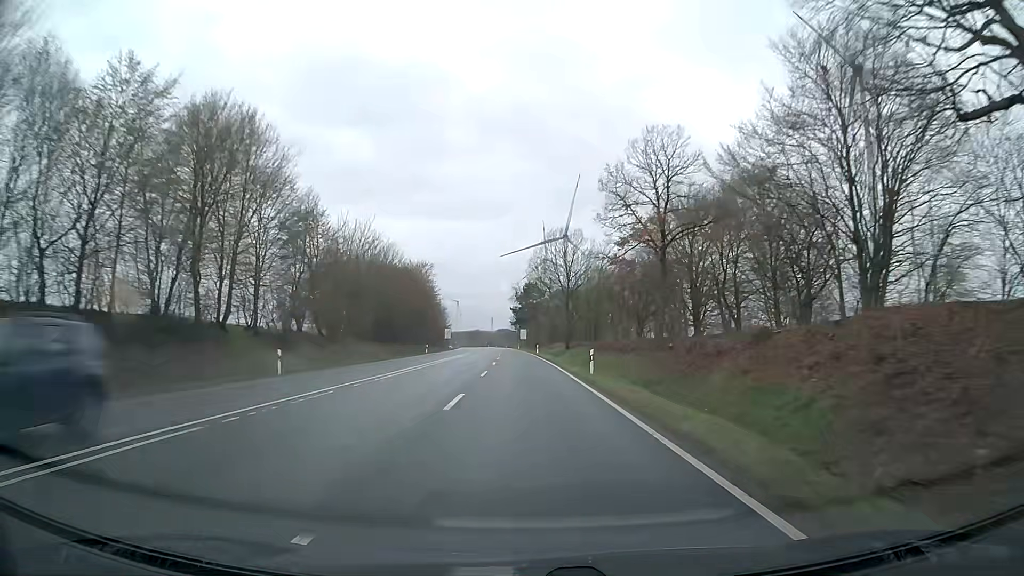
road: primary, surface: asphalt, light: Day
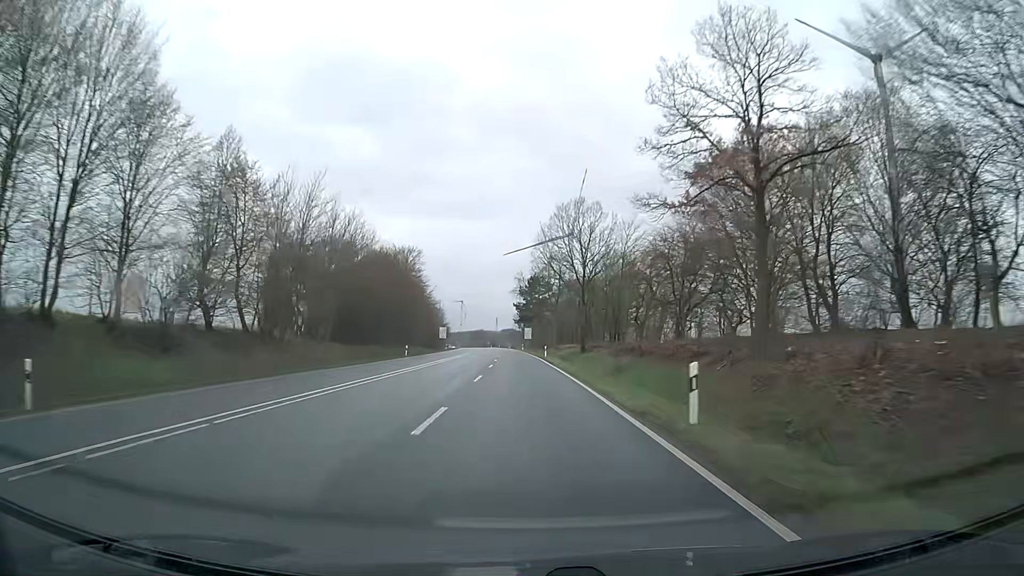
(0.0, +15.8) m; 0°
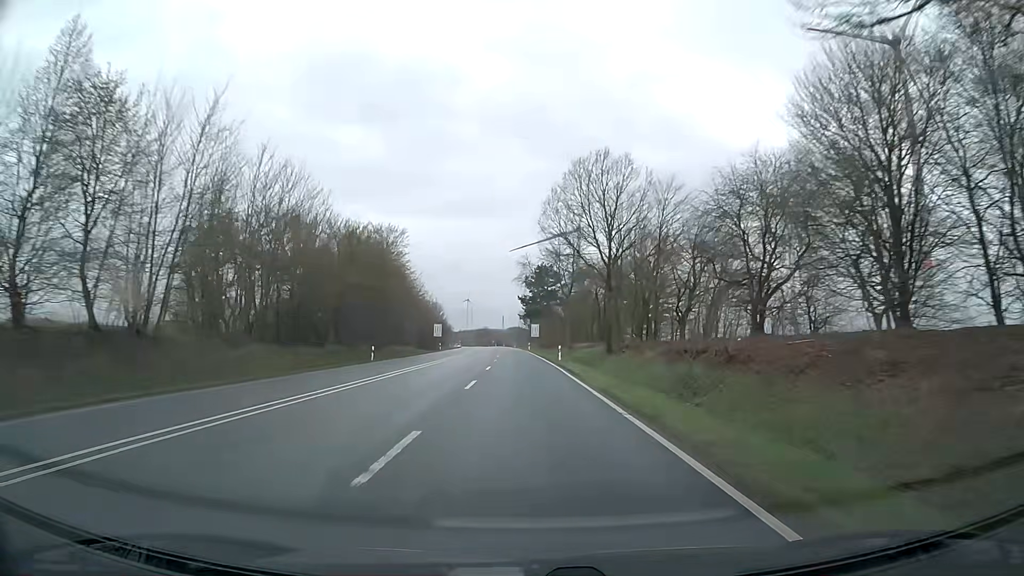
(-0.1, +15.9) m; -1°
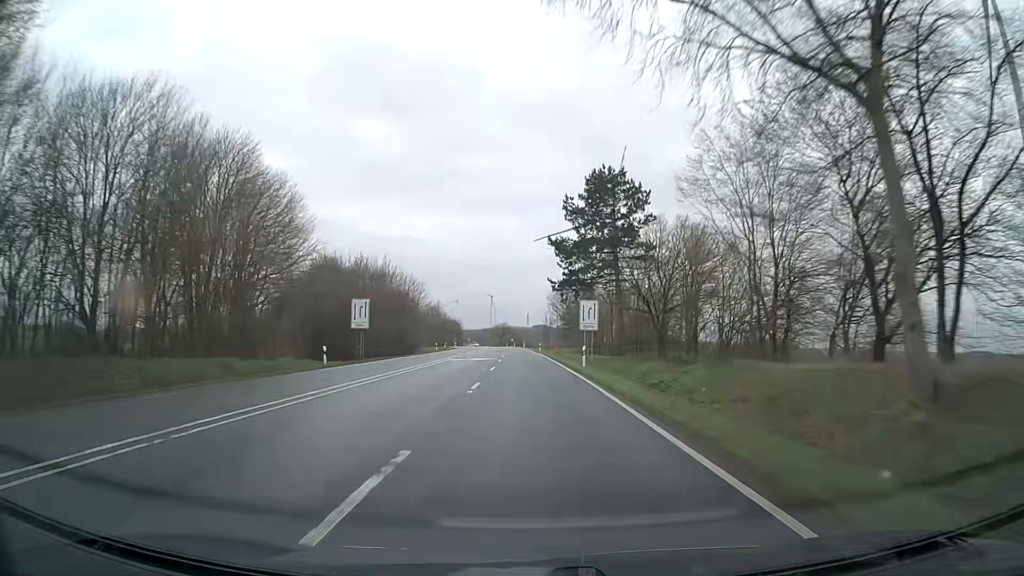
(-1.4, +63.5) m; -2°
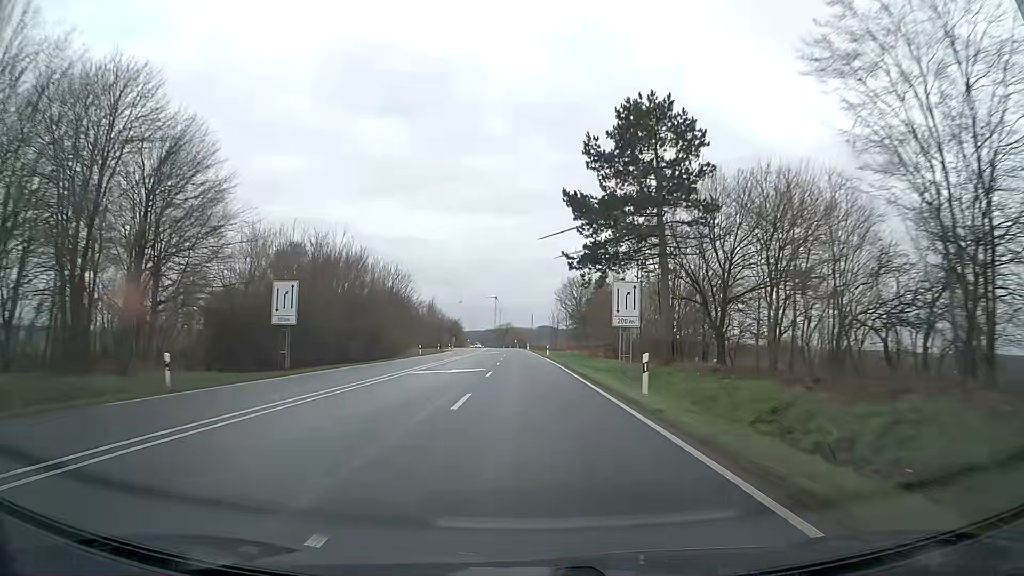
(-0.1, +15.8) m; -1°
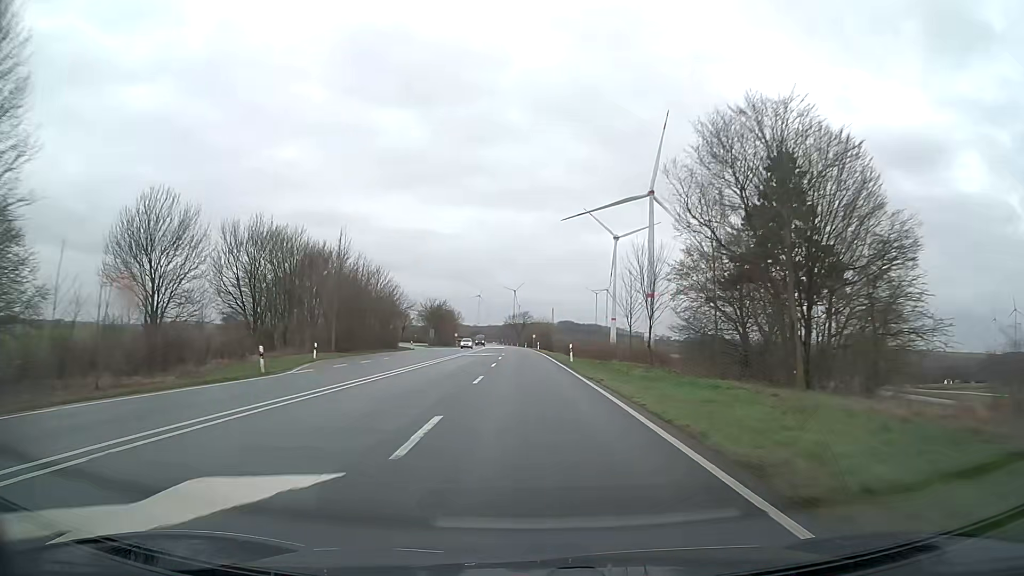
(-1.3, +79.3) m; -2°
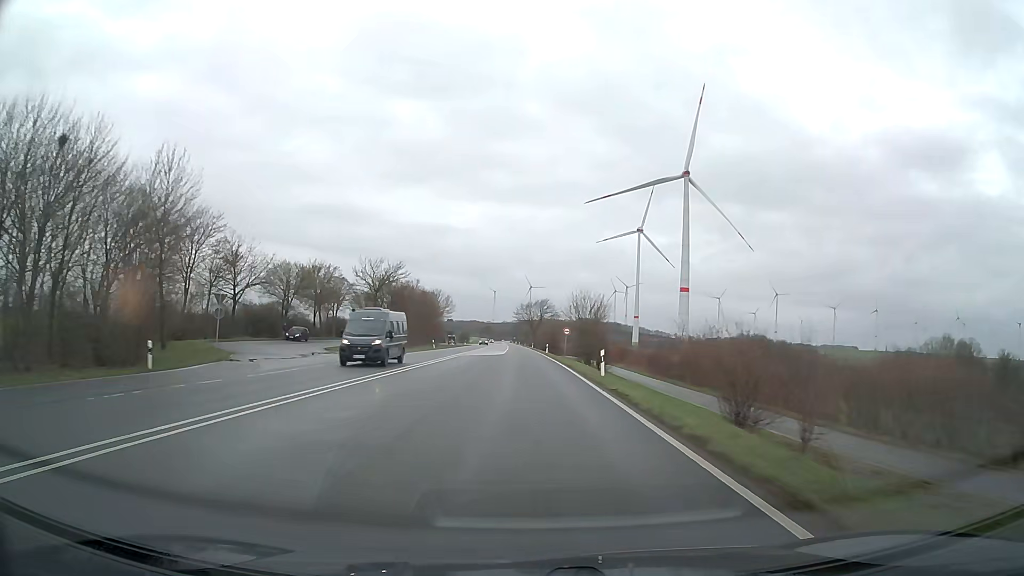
(-0.7, +63.4) m; -1°
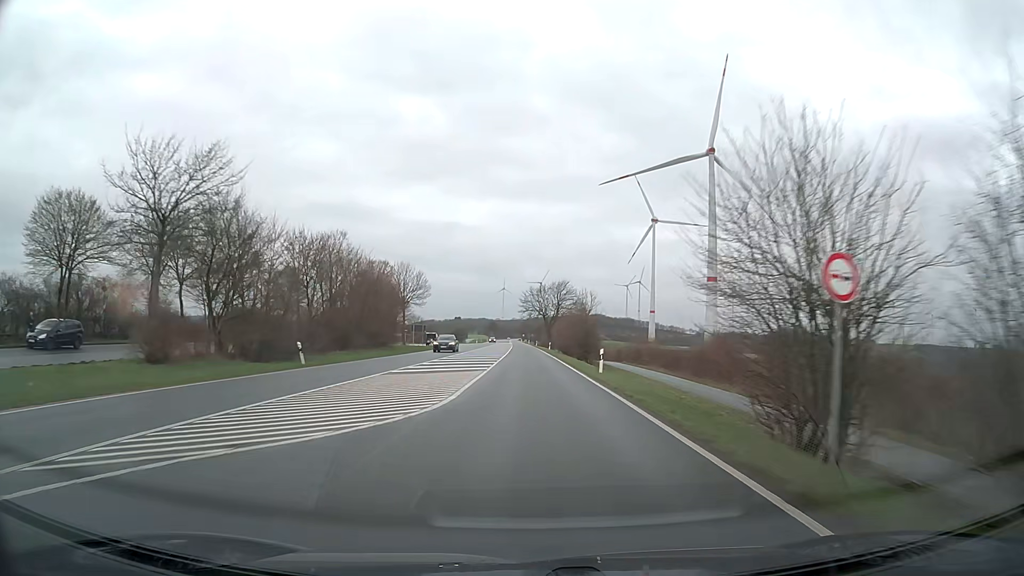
(-0.4, +47.6) m; -1°
(0, +10) (0, +20) (0, +30) (0, +40) (0, +50) (0, +60) (0, +70) (0, +80) (0, +90) (-1, +100) m
